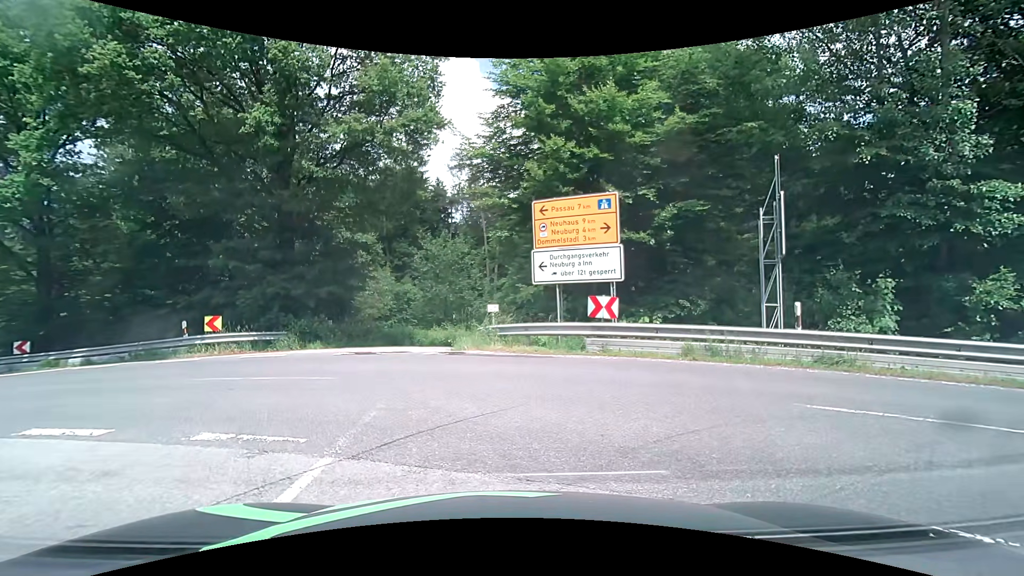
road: tertiary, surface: asphalt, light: Day
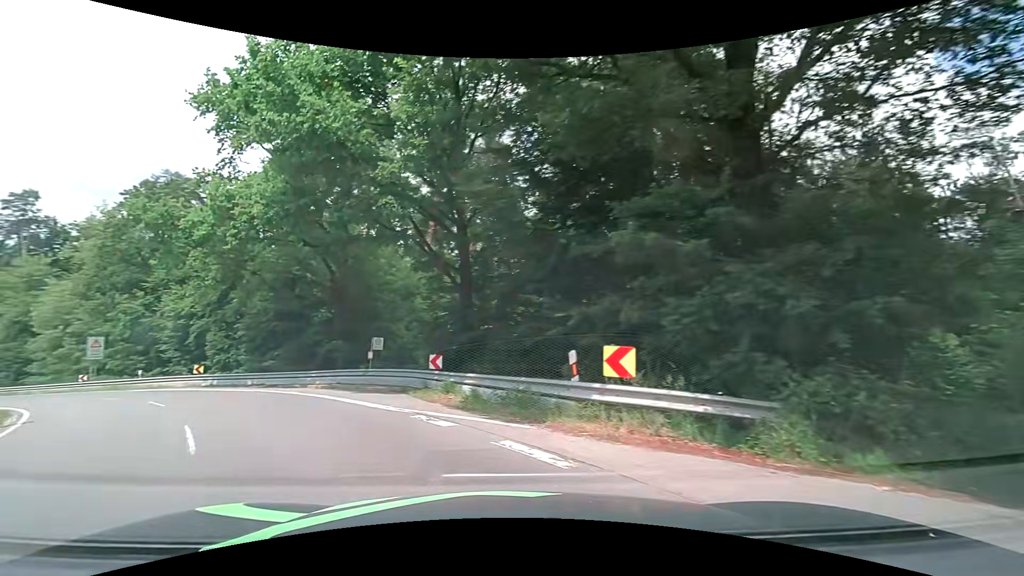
(-5.0, +11.4) m; -48°
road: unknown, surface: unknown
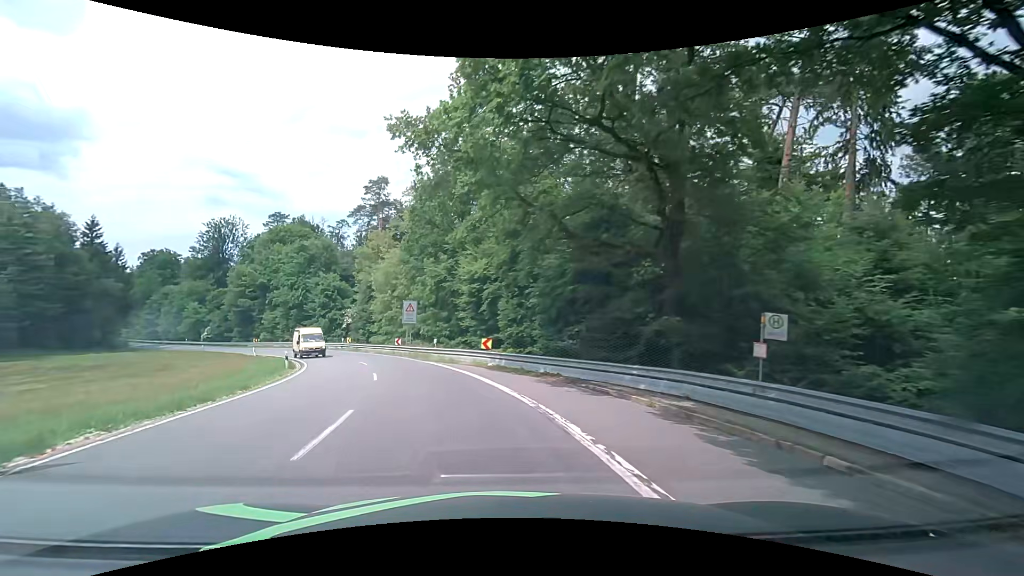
(-4.8, +13.0) m; -33°
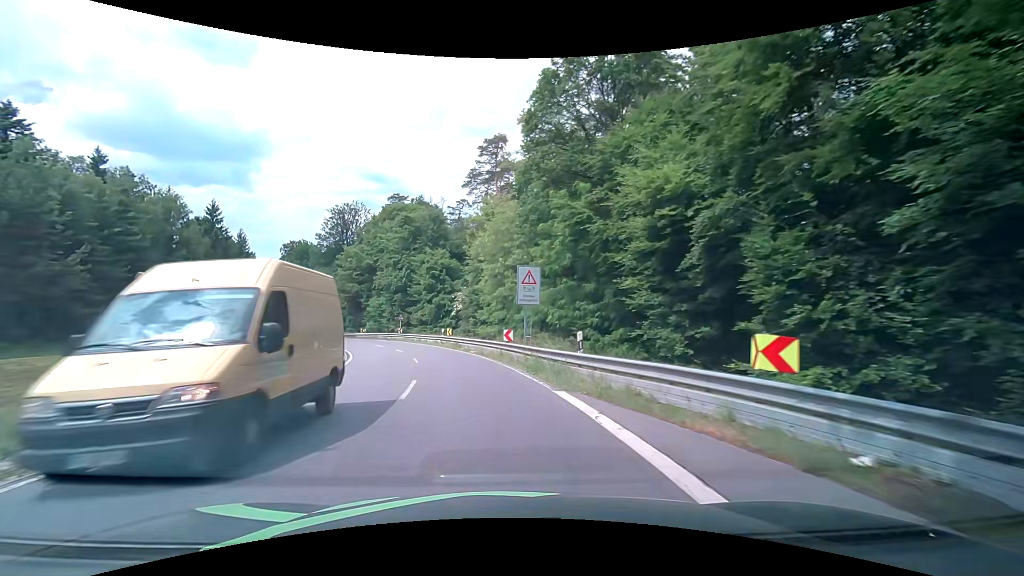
(-2.4, +19.0) m; -14°
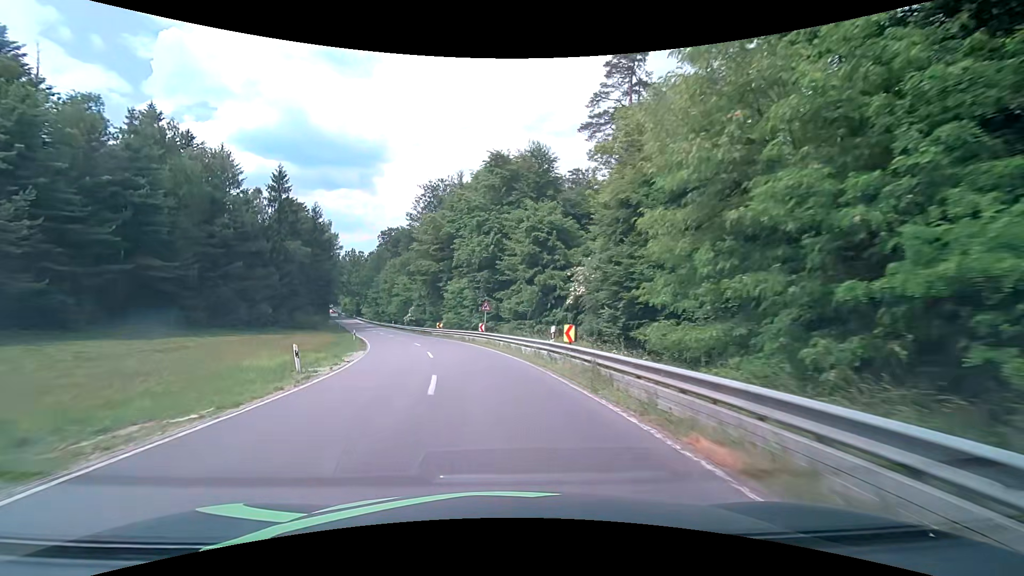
(-2.6, +22.9) m; -12°
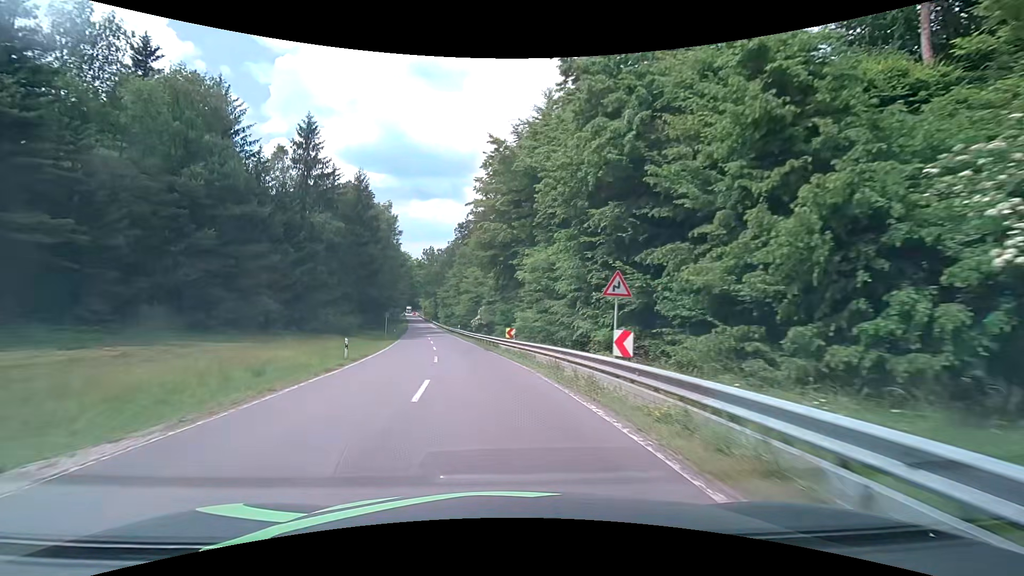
(-2.1, +23.2) m; -10°
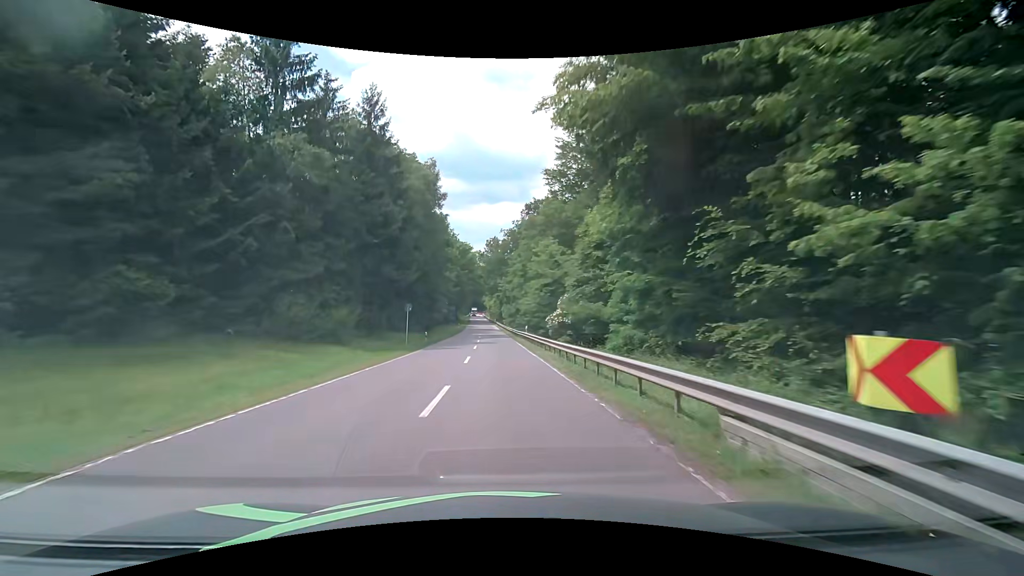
(-2.0, +24.0) m; -8°
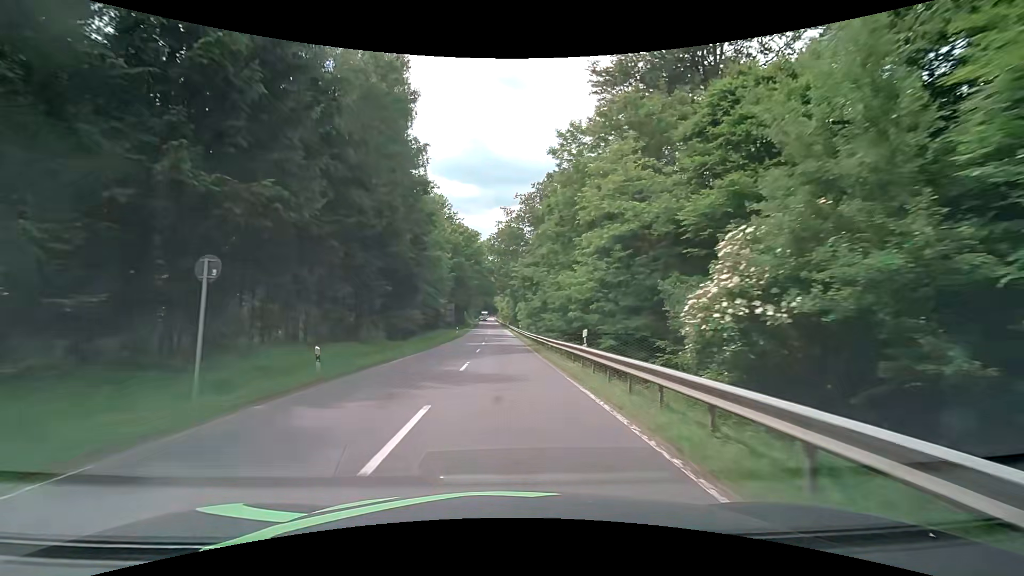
(-0.4, +25.4) m; -3°
(0, +10) (0, +20) (0, +30) (0, +40) (0, +50) (0, +60) (0, +70) (0, +80) (0, +90) (0, +100) m
